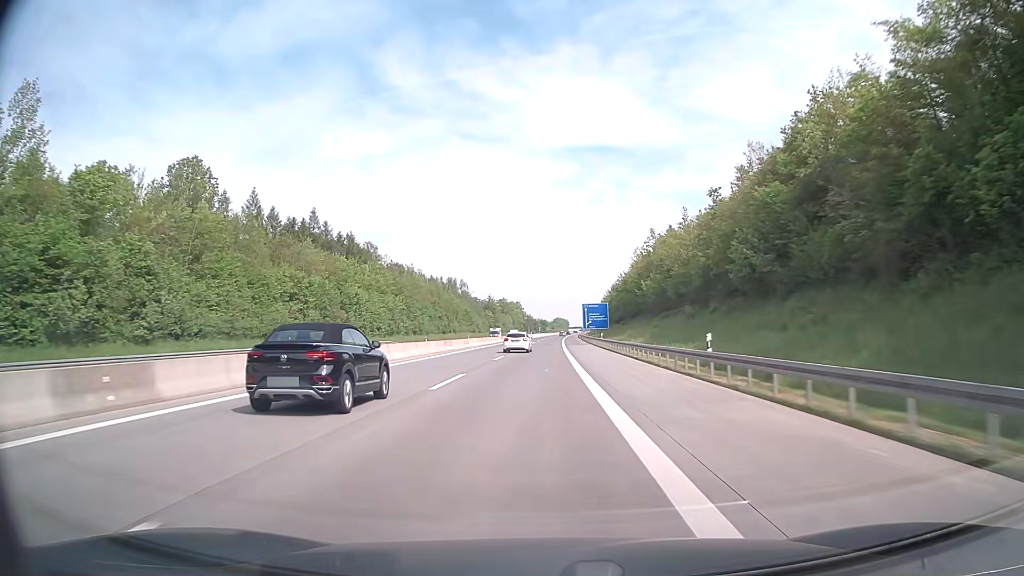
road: motorway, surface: asphalt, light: Day
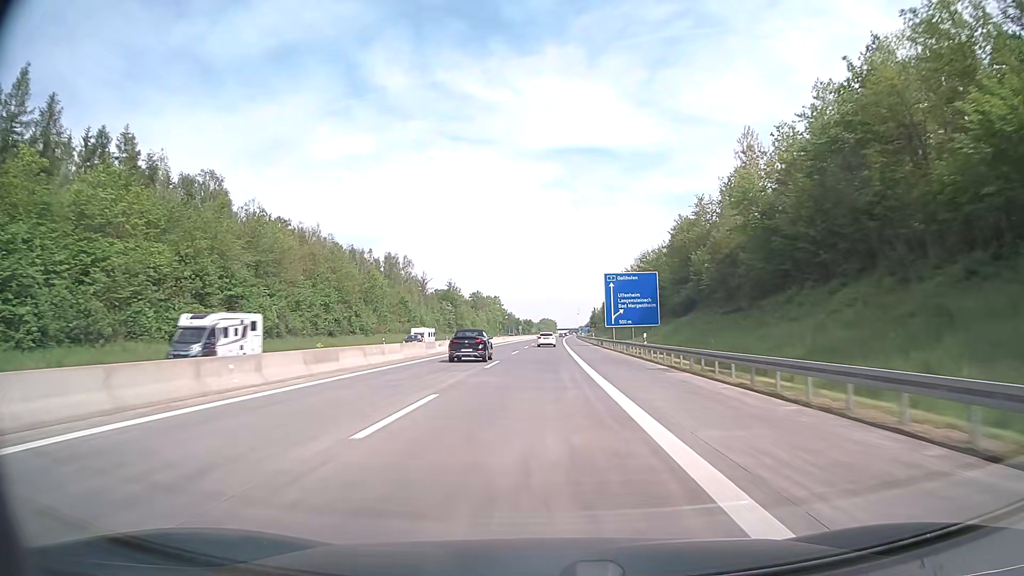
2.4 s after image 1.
(+0.7, +79.3) m; +1°
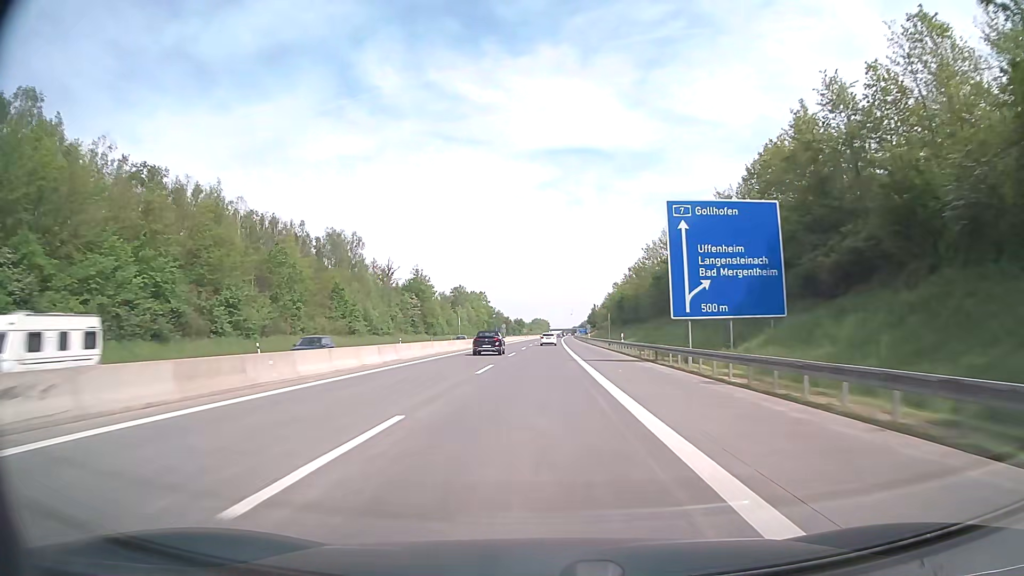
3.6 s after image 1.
(+0.2, +39.6) m; +1°
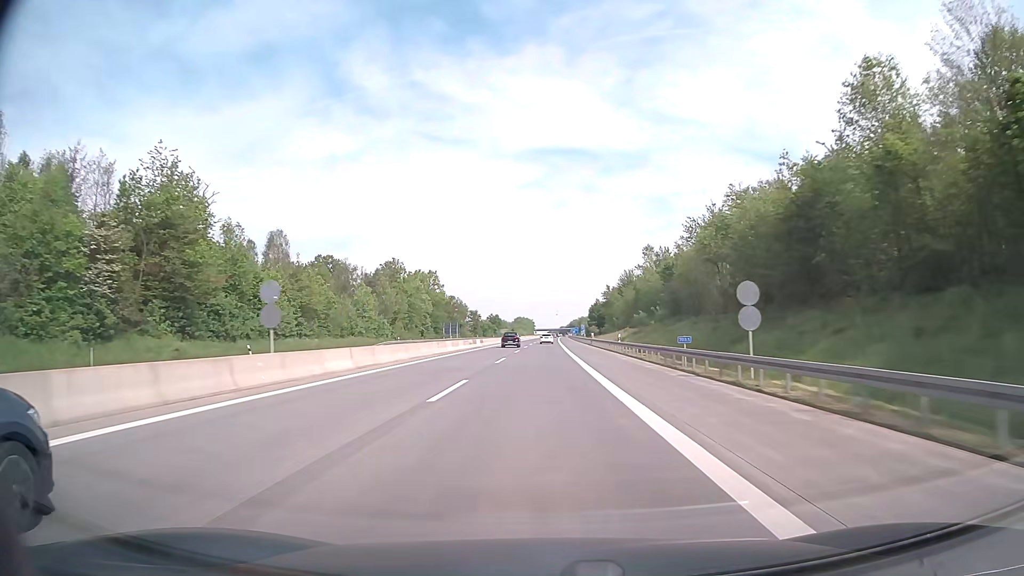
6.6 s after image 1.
(+1.0, +99.0) m; +1°
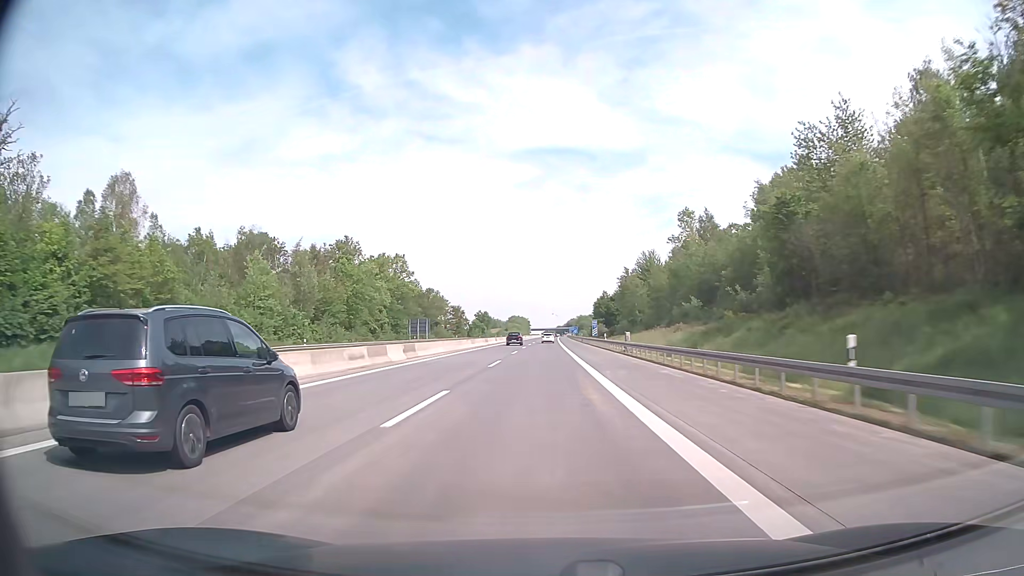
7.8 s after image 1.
(+0.1, +39.6) m; 0°
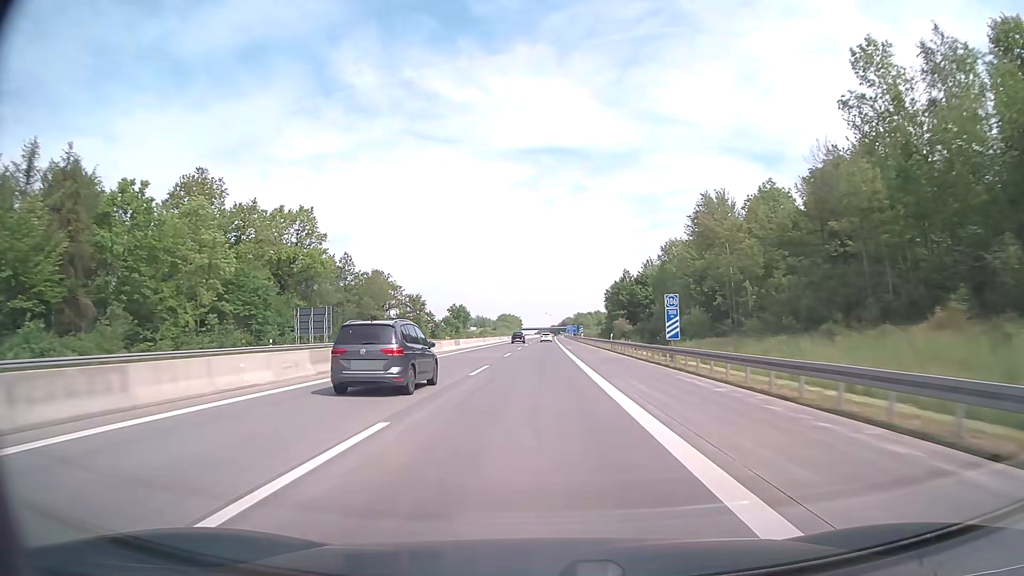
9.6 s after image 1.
(+0.3, +59.5) m; +1°
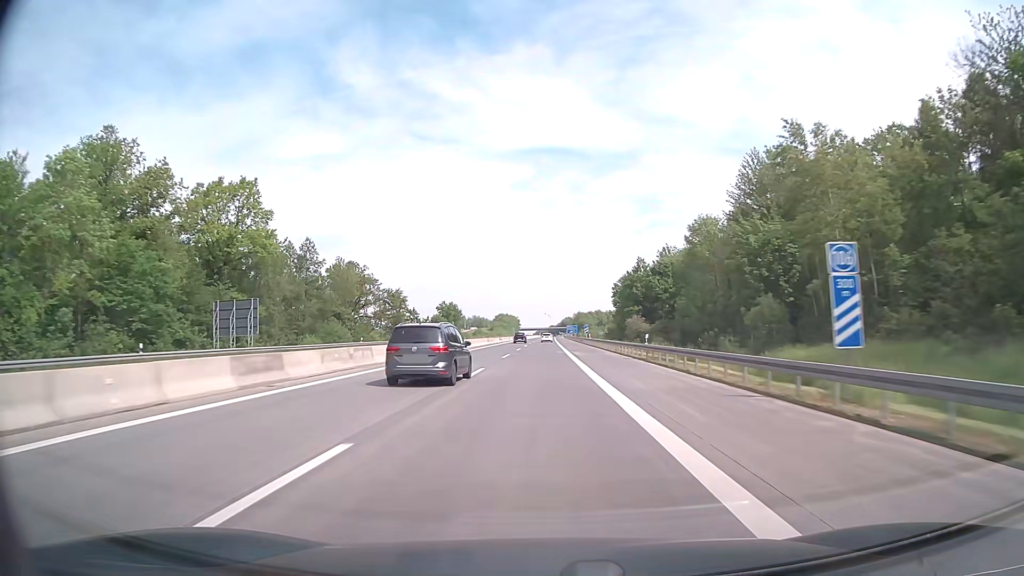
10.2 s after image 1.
(0.0, +19.9) m; 0°
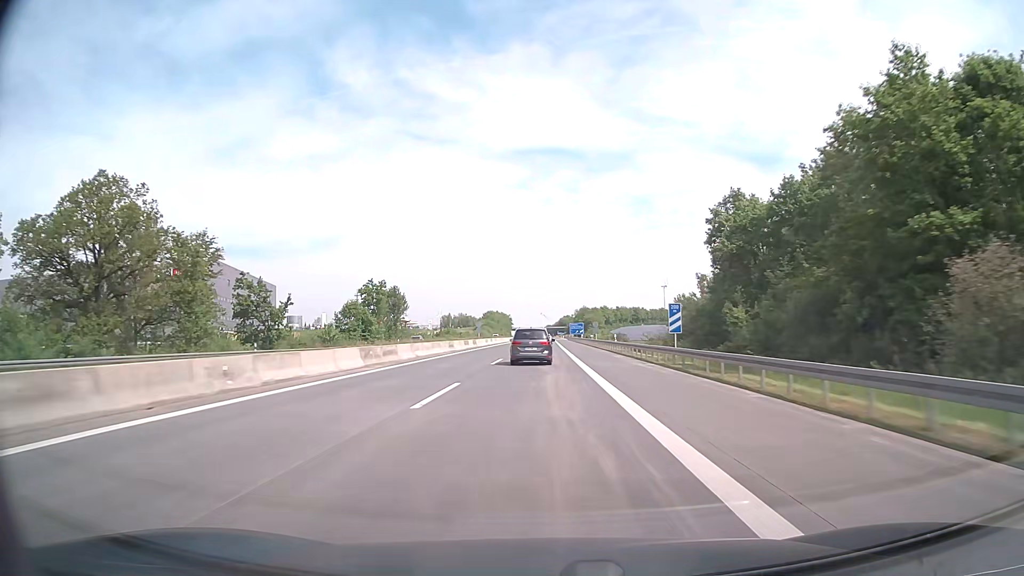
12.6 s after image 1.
(+0.3, +79.4) m; 0°
(0, +10) (0, +20) (0, +30) (0, +40) (0, +50) (0, +60) (0, +70) (0, +80) (0, +90) (0, +100) m
